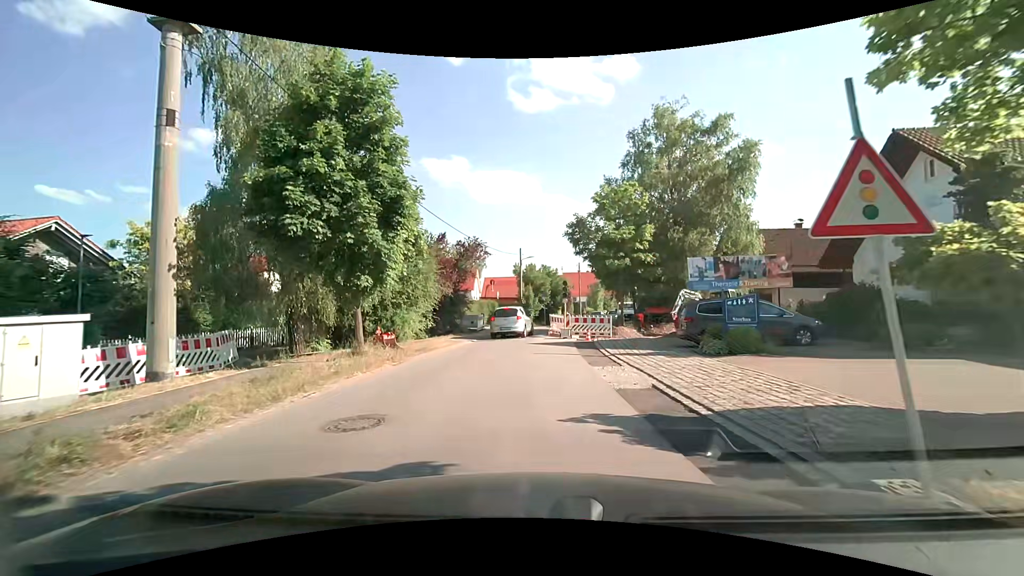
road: tertiary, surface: asphalt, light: Day
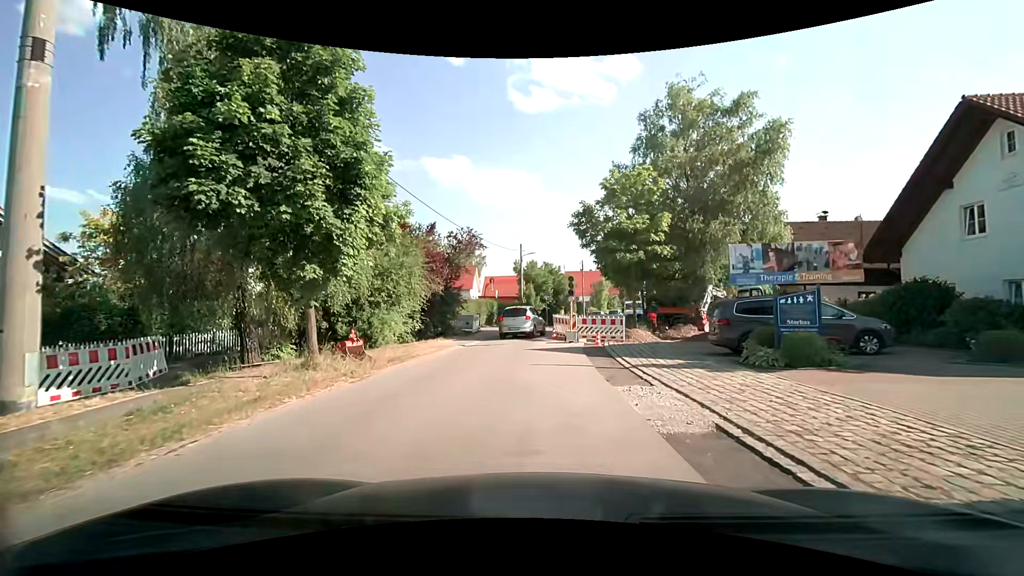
(0.0, +3.2) m; -2°
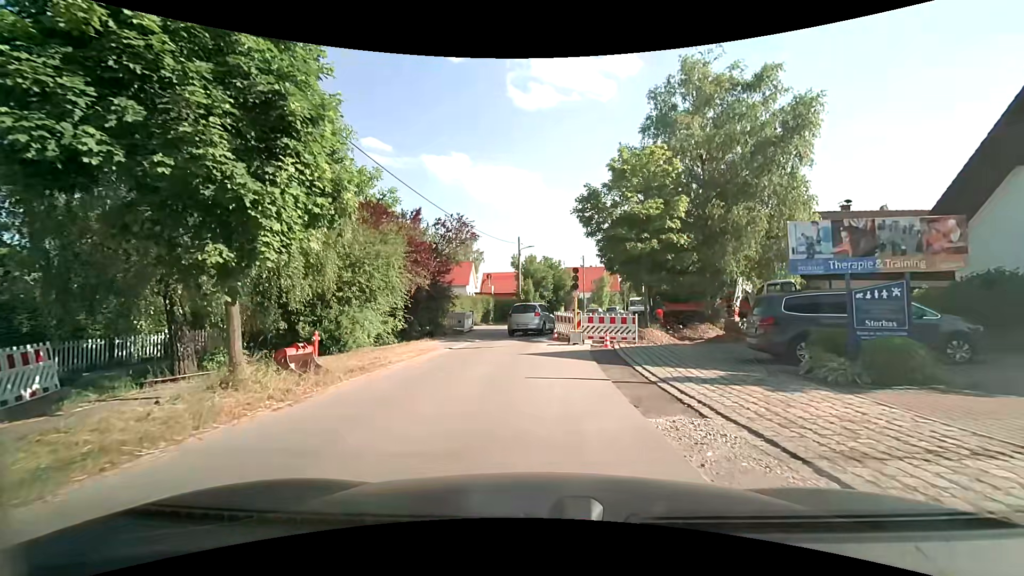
(0.0, +2.9) m; 0°
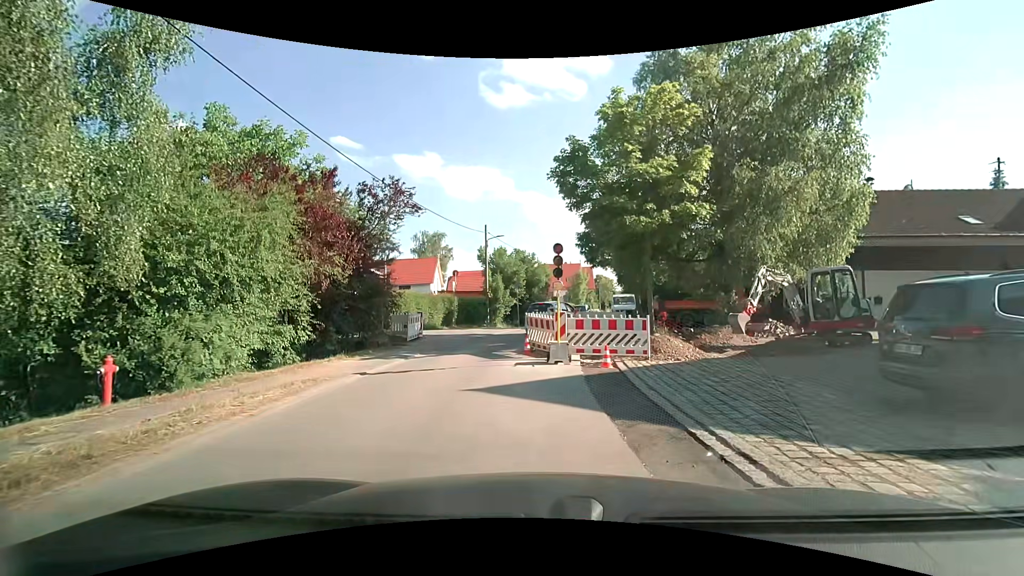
(+0.2, +6.1) m; +4°
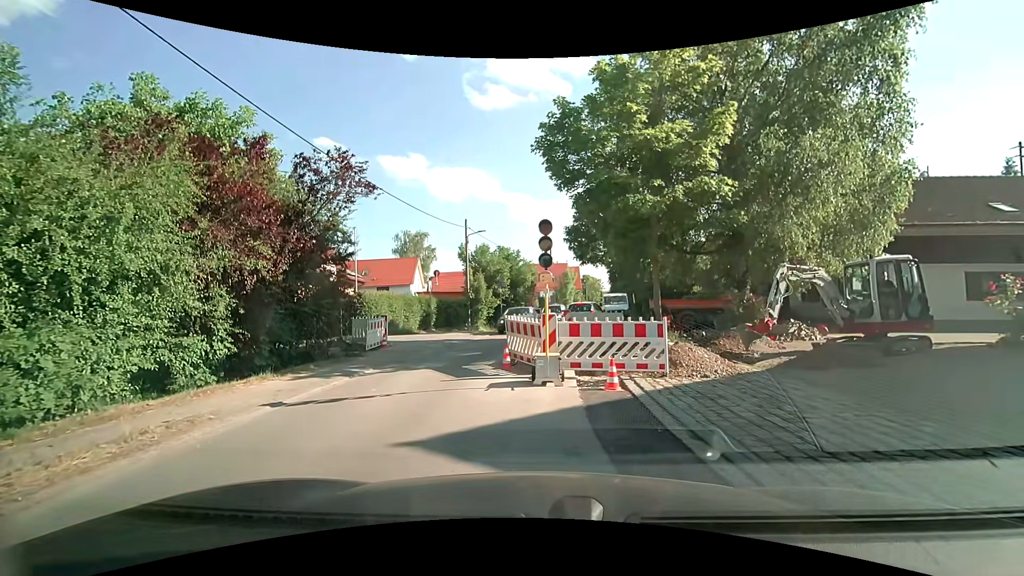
(0.0, +3.0) m; -1°
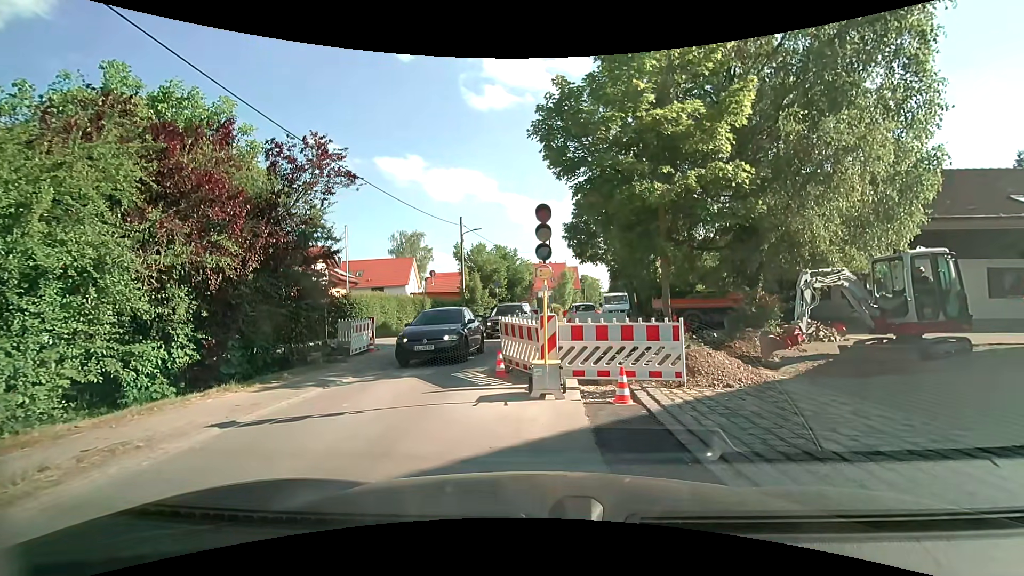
(0.0, +1.2) m; 0°
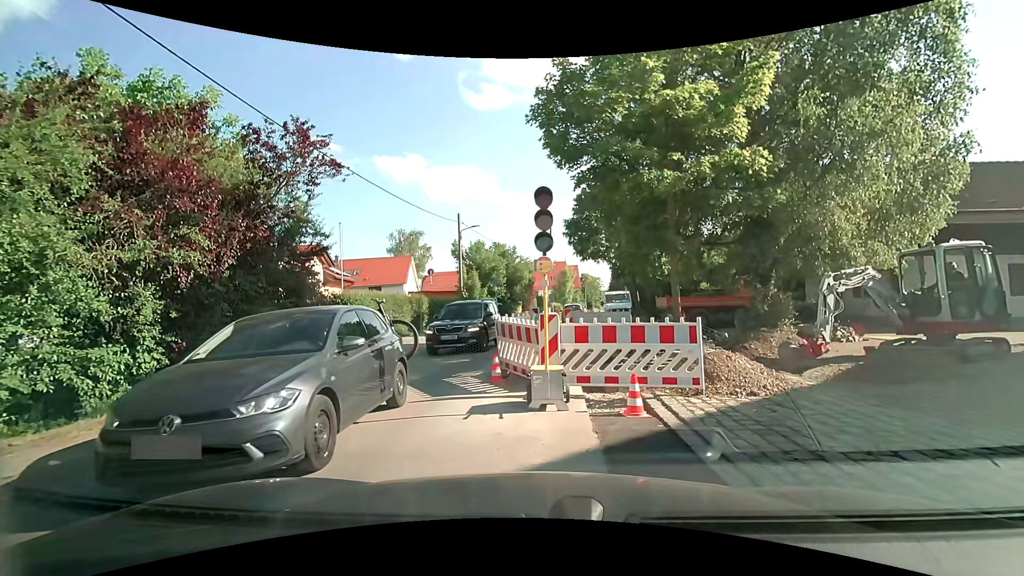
(0.0, +0.9) m; 0°
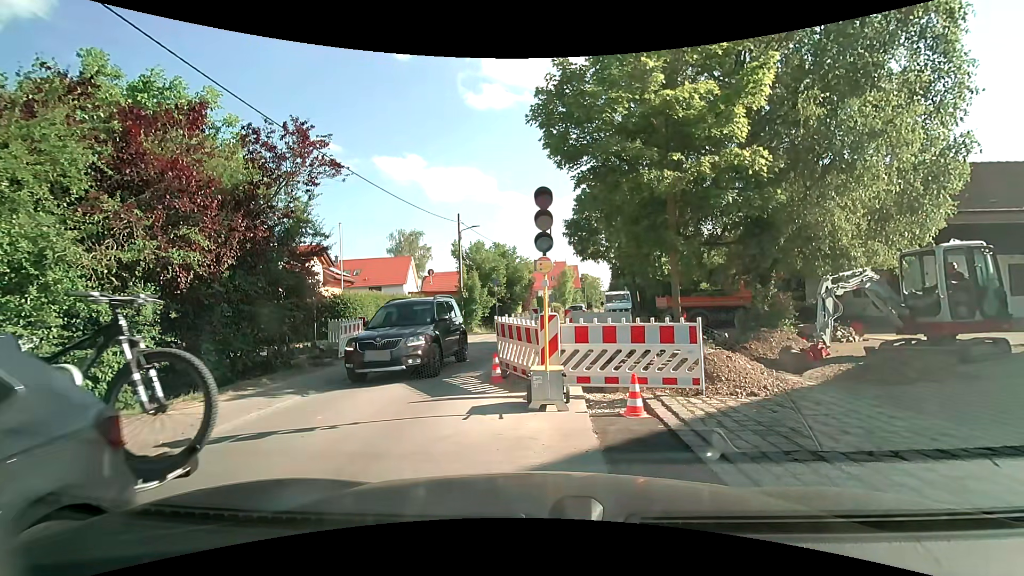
(0.0, +0.1) m; 0°
